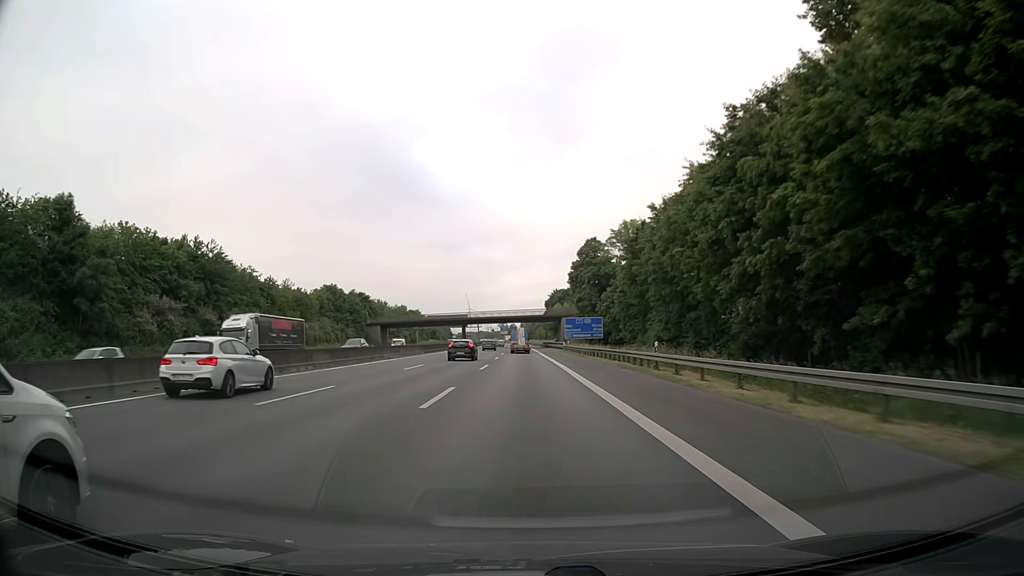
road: motorway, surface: asphalt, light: Day
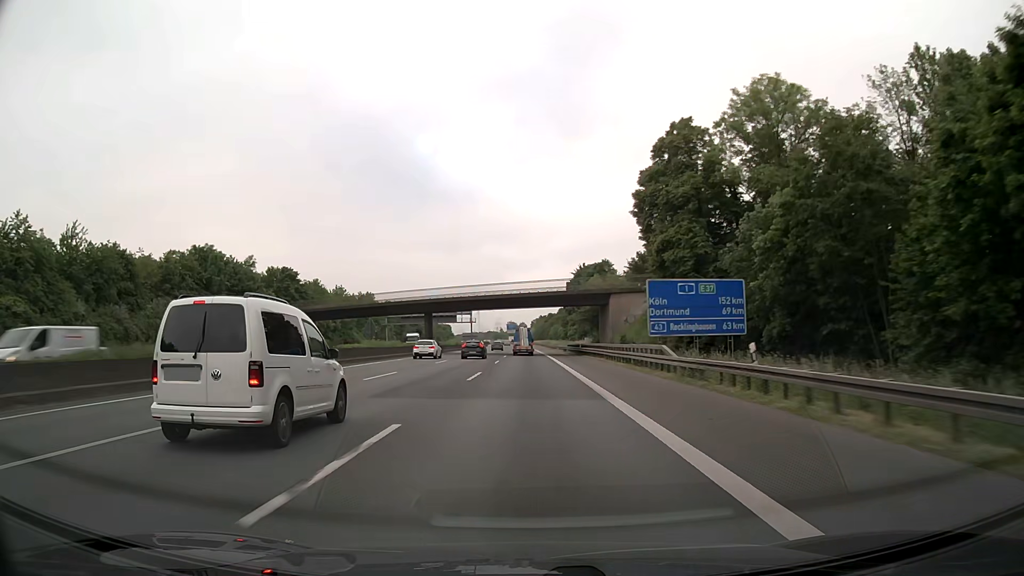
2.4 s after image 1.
(-0.4, +62.7) m; -1°
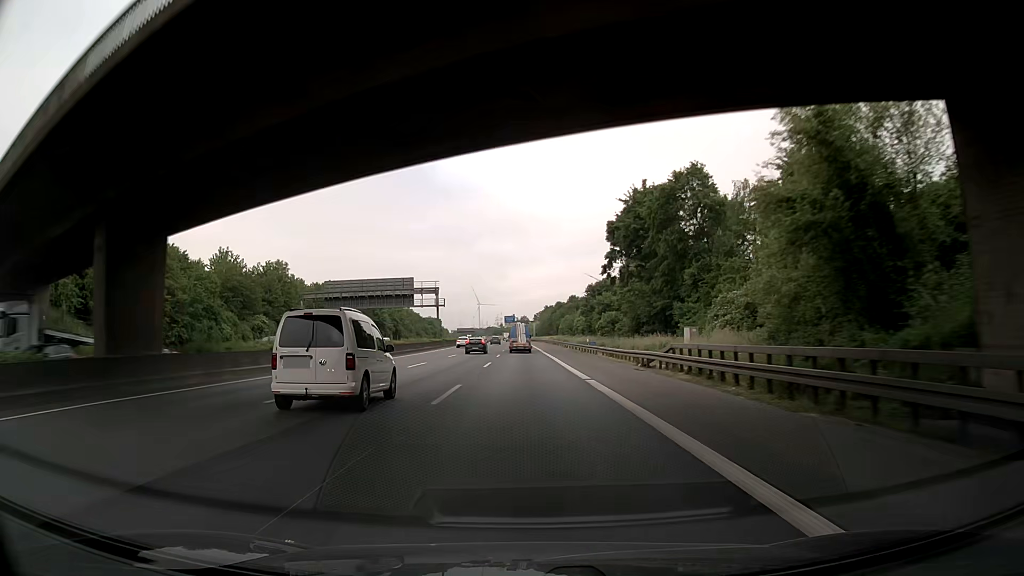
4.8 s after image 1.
(-0.4, +63.0) m; 0°
(0, +10) (0, +20) (0, +30) (0, +40) (0, +50) (0, +60) (-1, +70) (-1, +80) (-1, +90) (-1, +100) m
